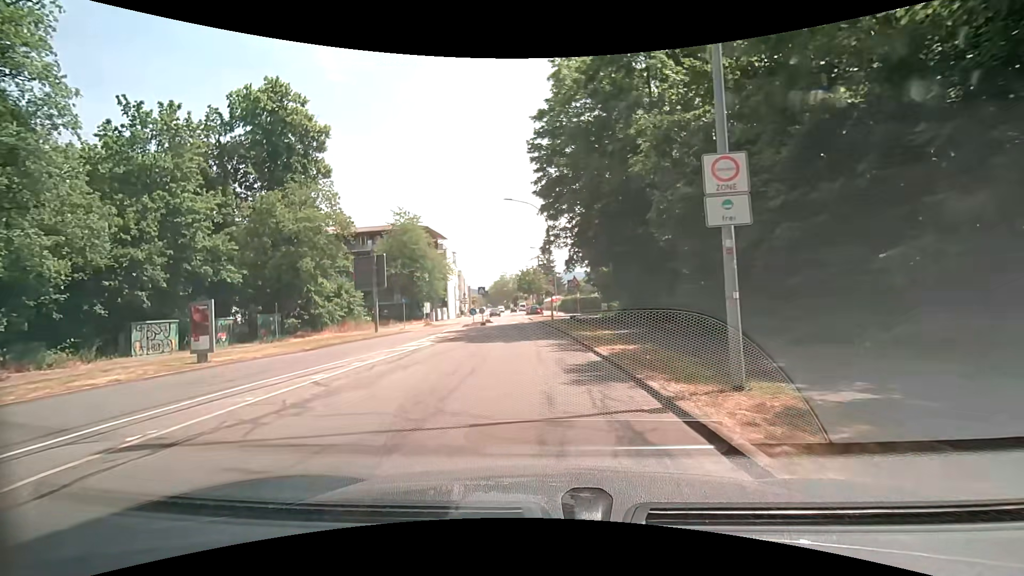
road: secondary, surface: asphalt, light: Day
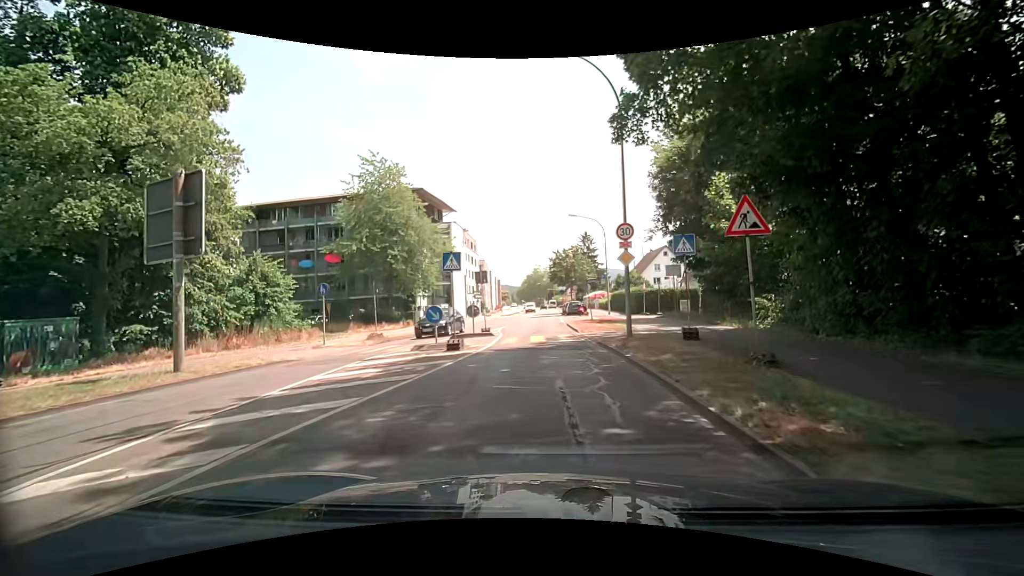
(-0.9, +23.0) m; -4°
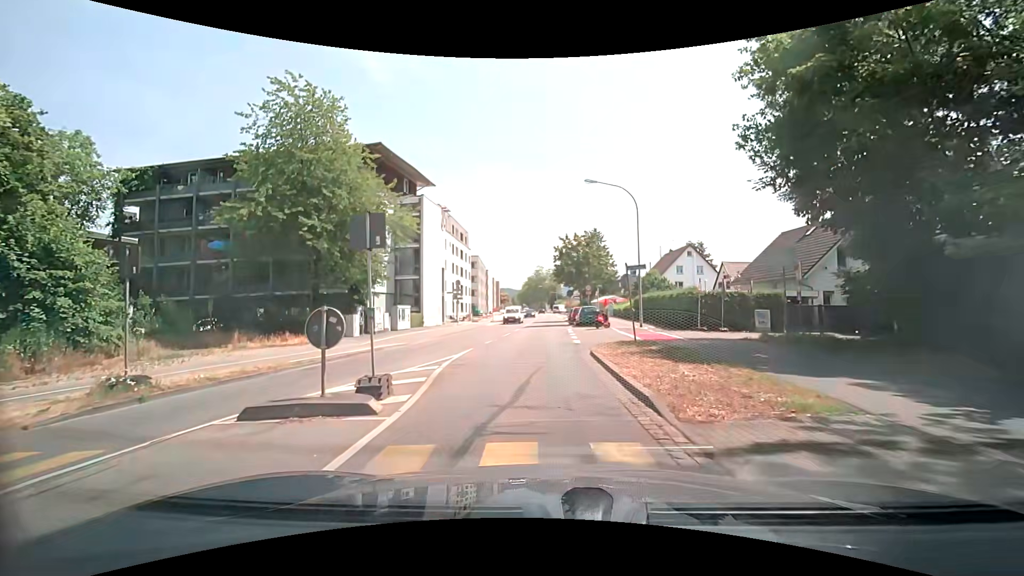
(-0.2, +15.0) m; -1°
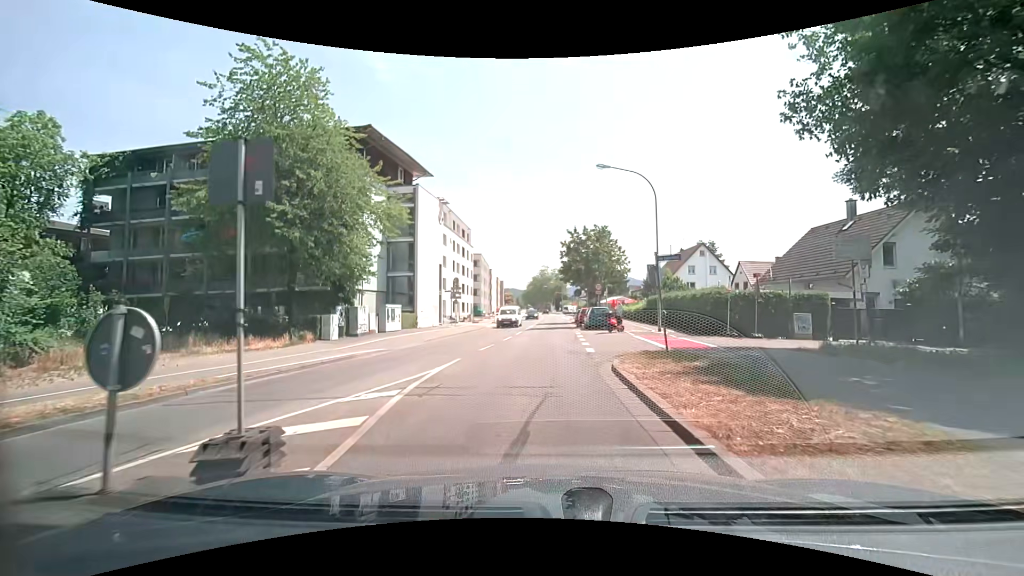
(0.0, +3.7) m; -1°
(0, +10) (0, +20) (0, +30) (+1, +40) (+1, +50) (+2, +60) (+2, +70) (+4, +80) (+5, +90) (+6, +100) m
